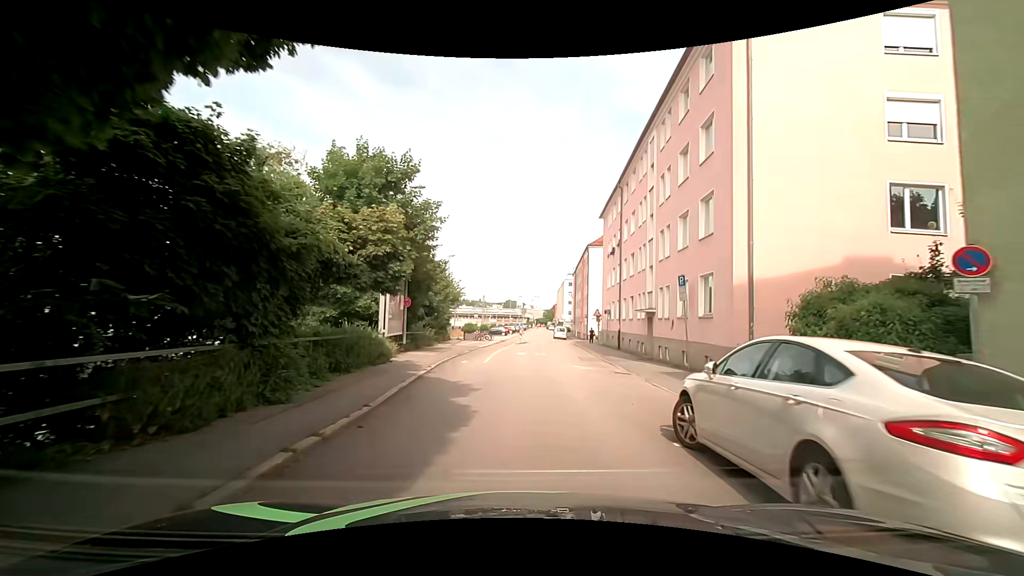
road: residential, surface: asphalt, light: Day
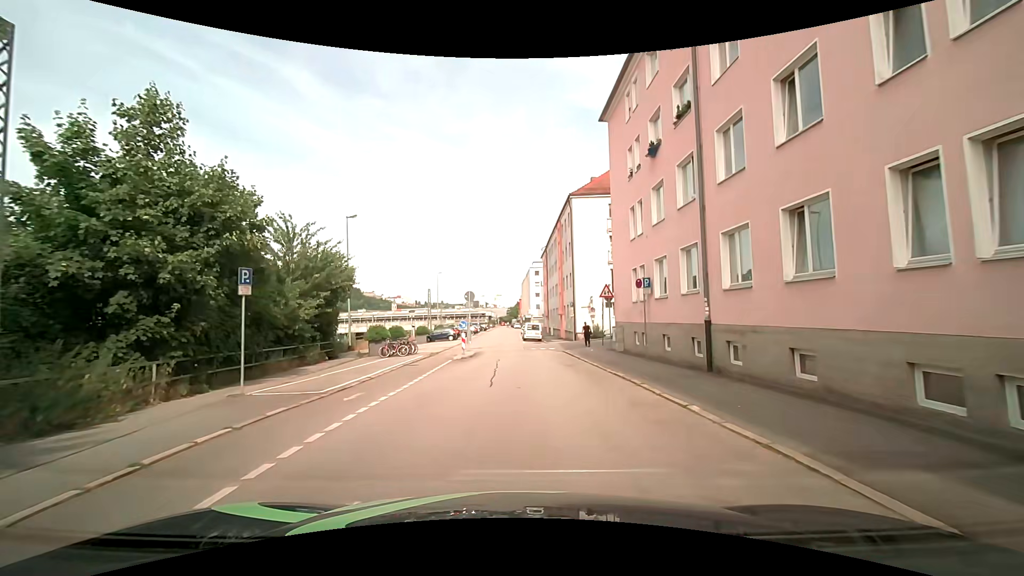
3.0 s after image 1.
(+0.9, +23.6) m; +2°
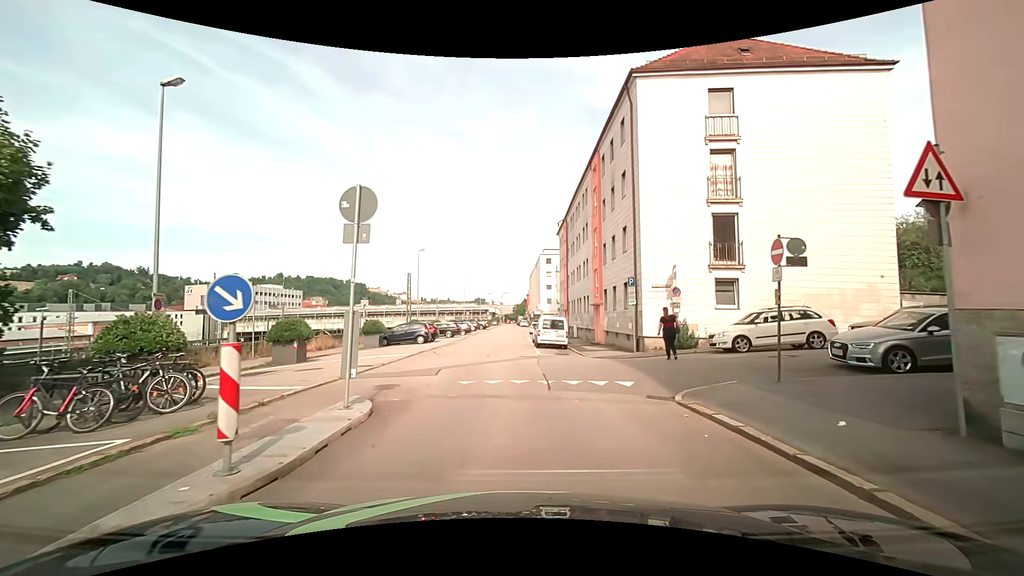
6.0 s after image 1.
(+0.2, +20.2) m; +1°
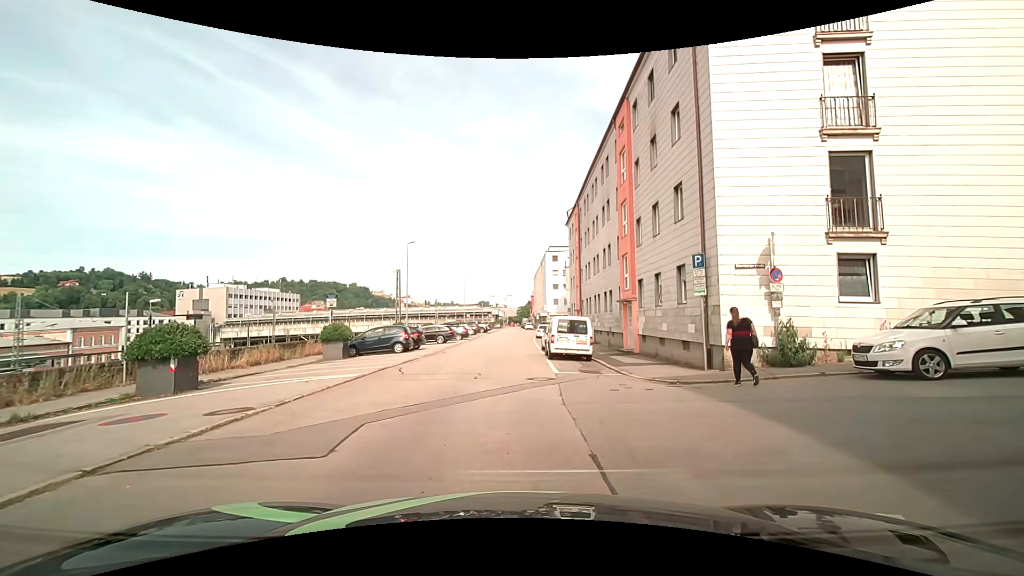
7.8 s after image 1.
(0.0, +7.5) m; -2°
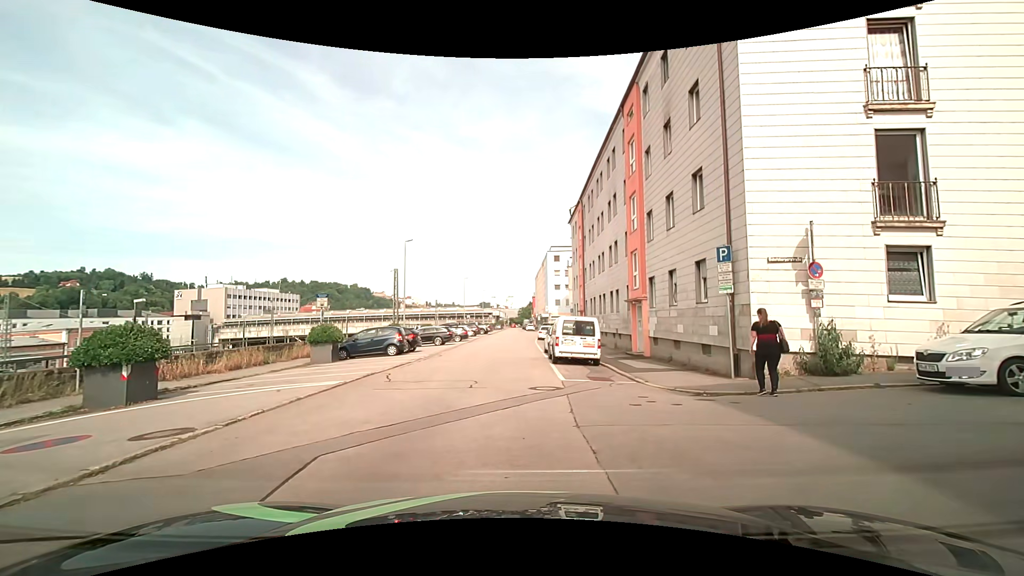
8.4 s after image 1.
(0.0, +1.6) m; -1°
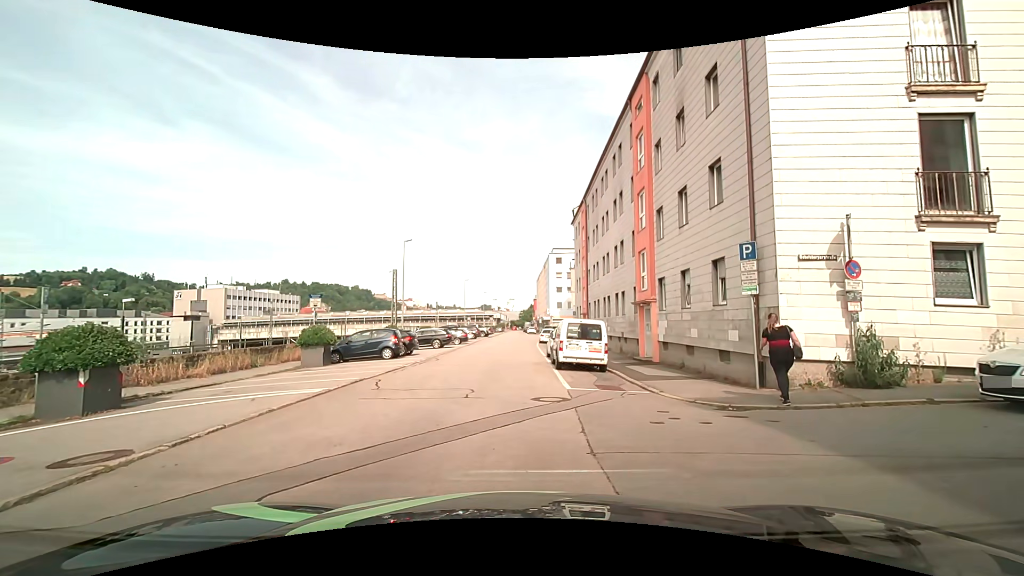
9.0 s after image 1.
(0.0, +1.1) m; -1°
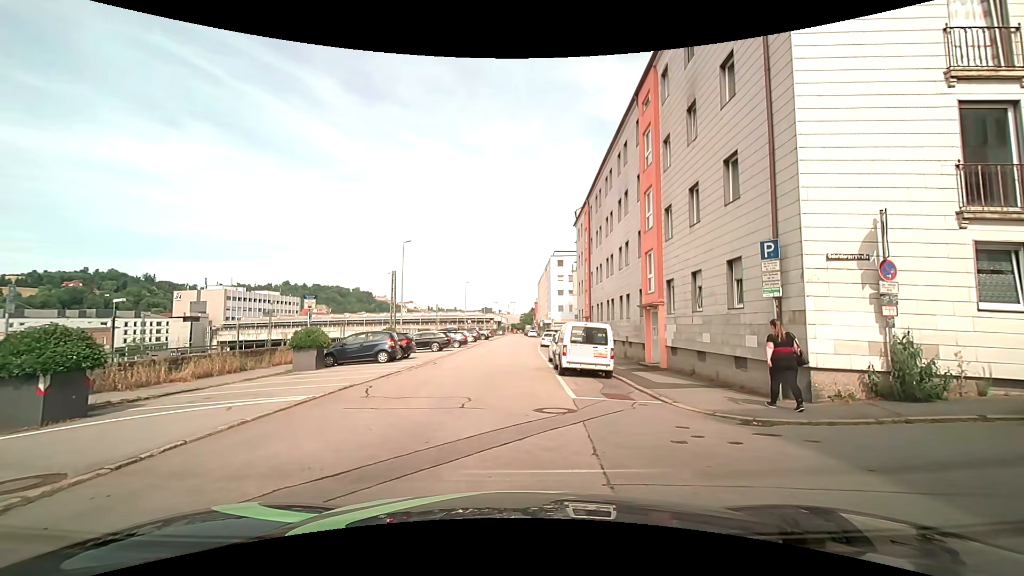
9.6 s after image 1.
(0.0, +0.9) m; +2°
